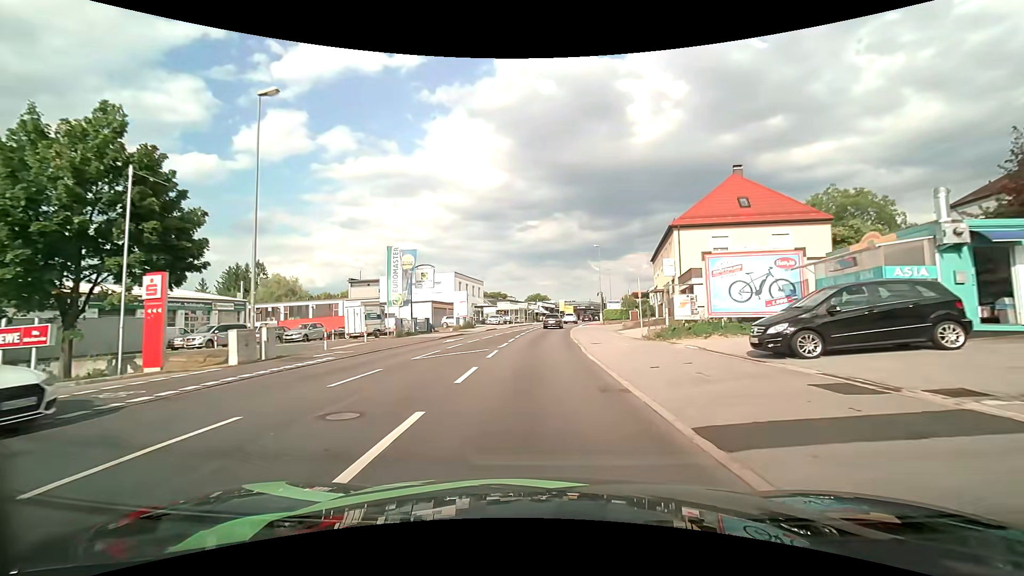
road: tertiary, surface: asphalt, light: Day
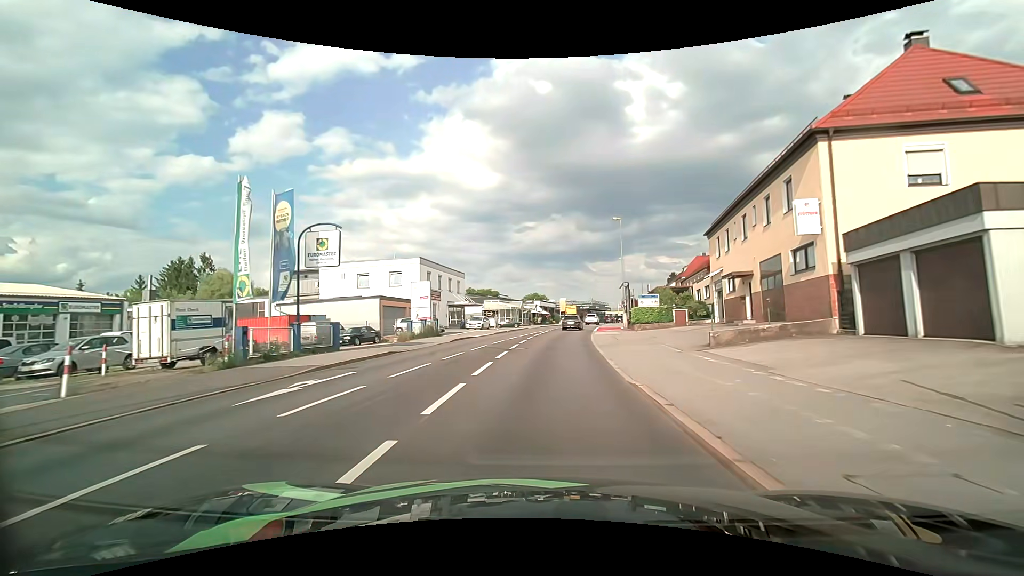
(+0.1, +18.8) m; 0°
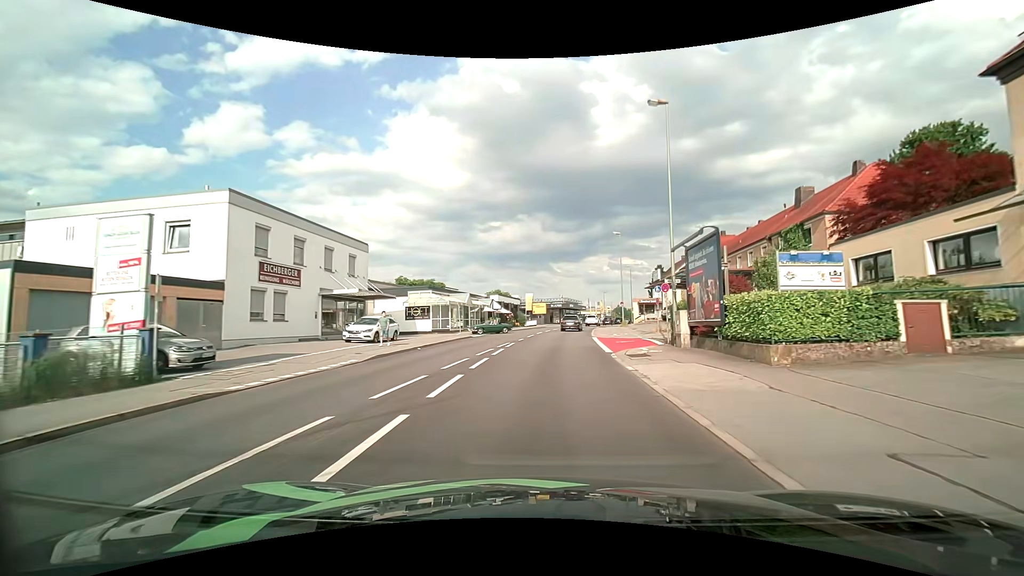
(+0.8, +26.0) m; +4°
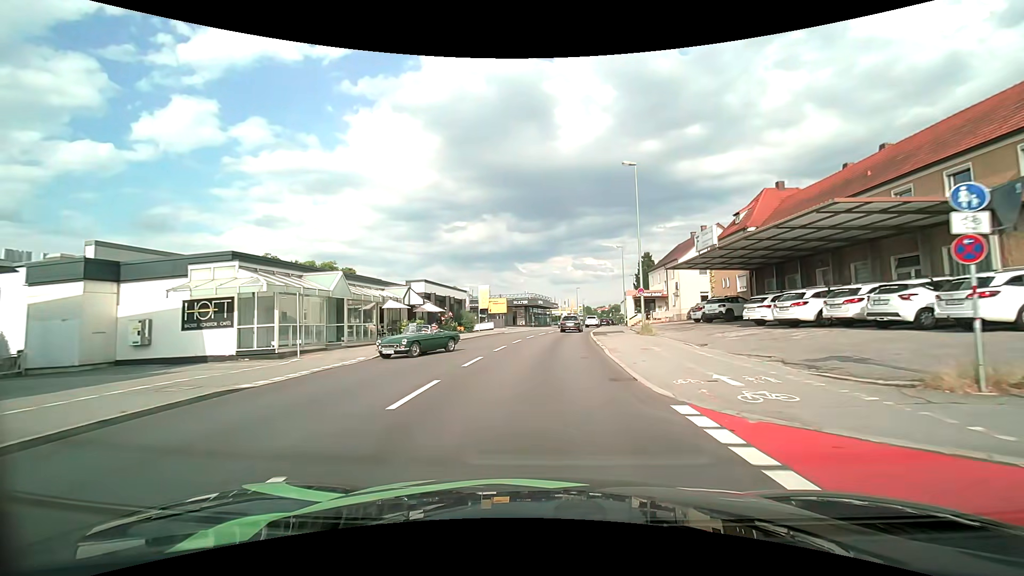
(+0.8, +25.0) m; +4°
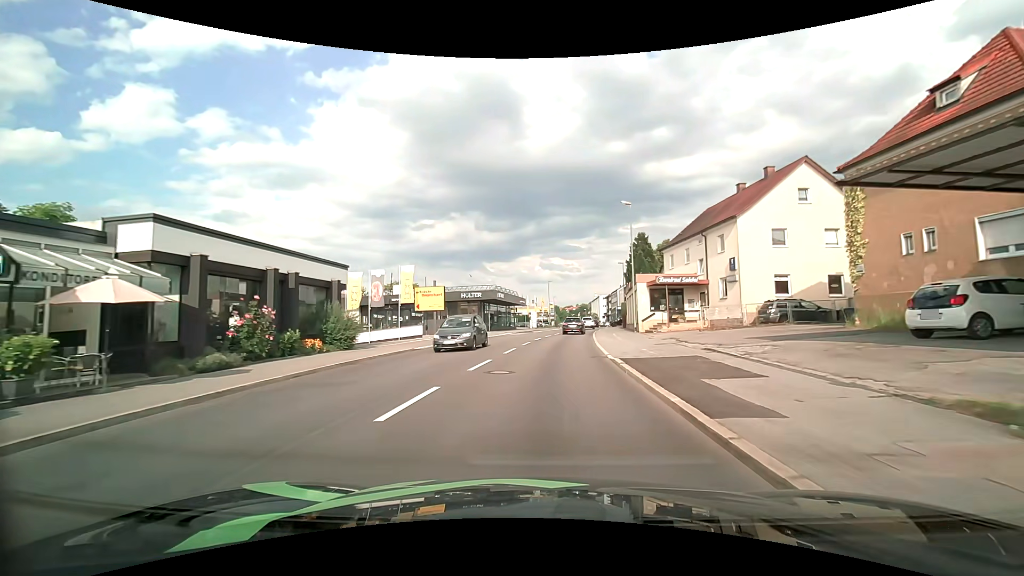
(+0.7, +24.8) m; +4°
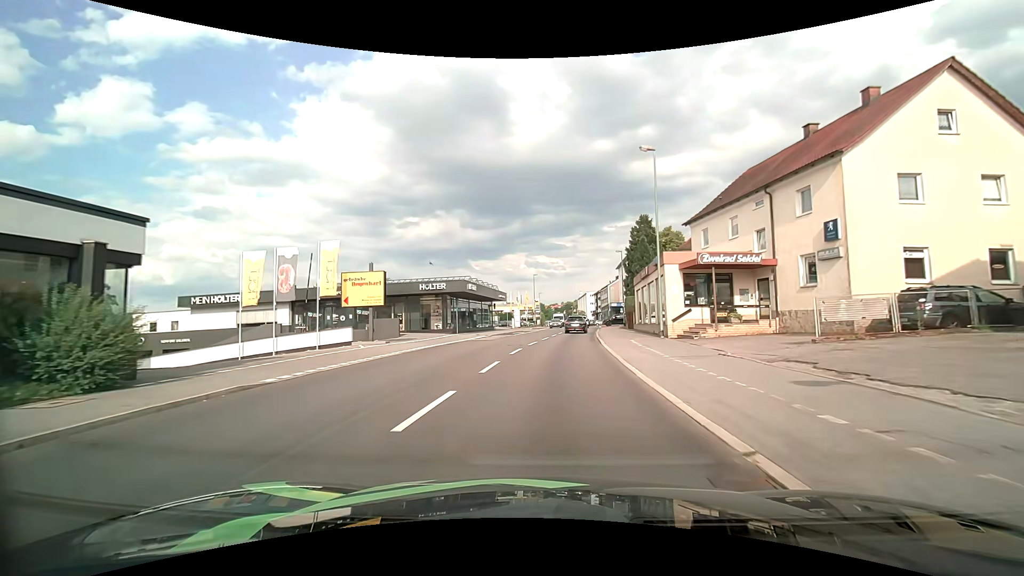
(+0.1, +12.6) m; +2°
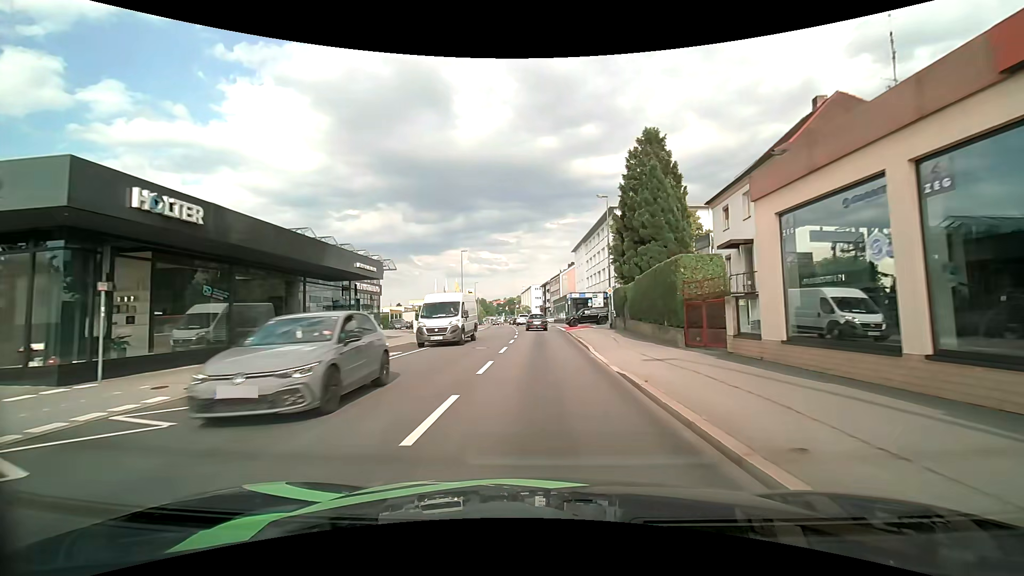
(+1.3, +30.4) m; +7°
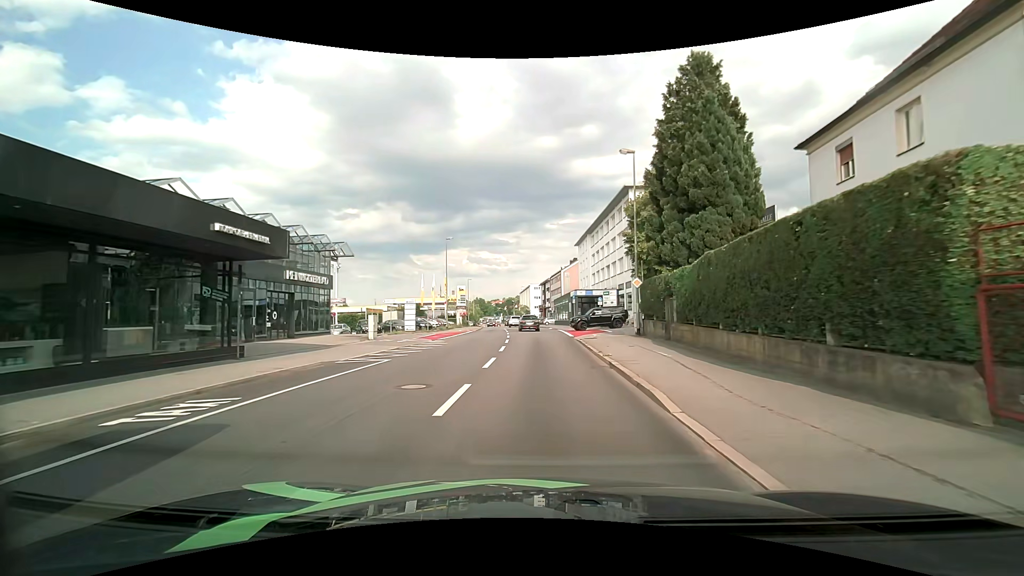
(0.0, +10.5) m; 0°
(0, +10) (0, +20) (0, +30) (+3, +39) (+13, +42) (+23, +43) (+33, +43) (+43, +43) (+53, +43) (+63, +43) m
